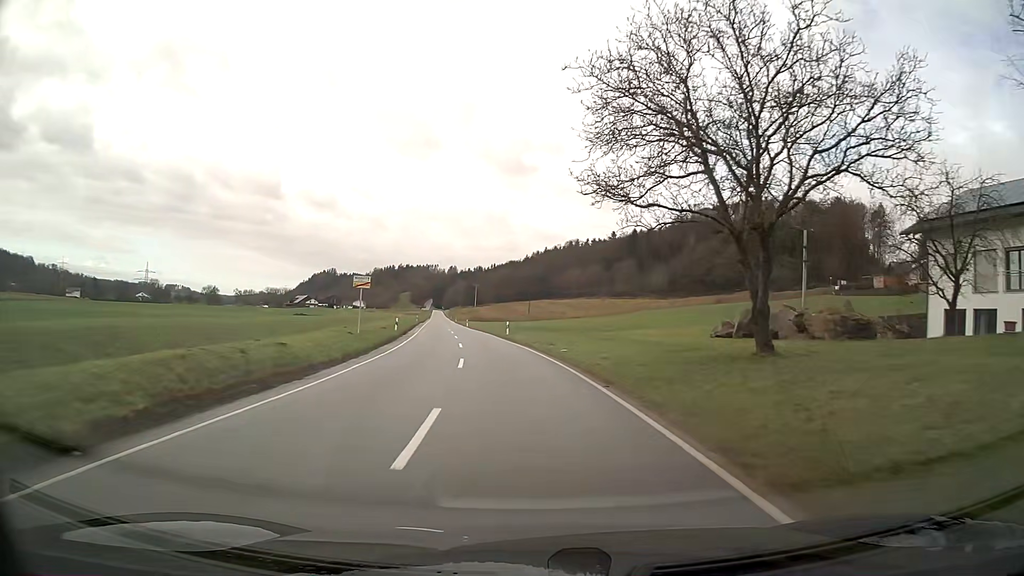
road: secondary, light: Day
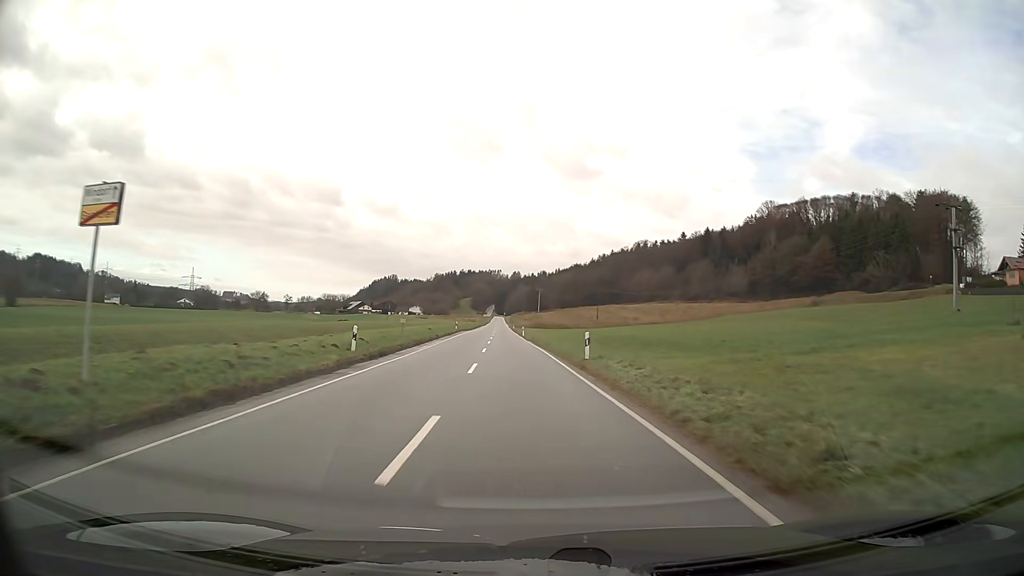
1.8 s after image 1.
(-1.2, +24.7) m; -5°
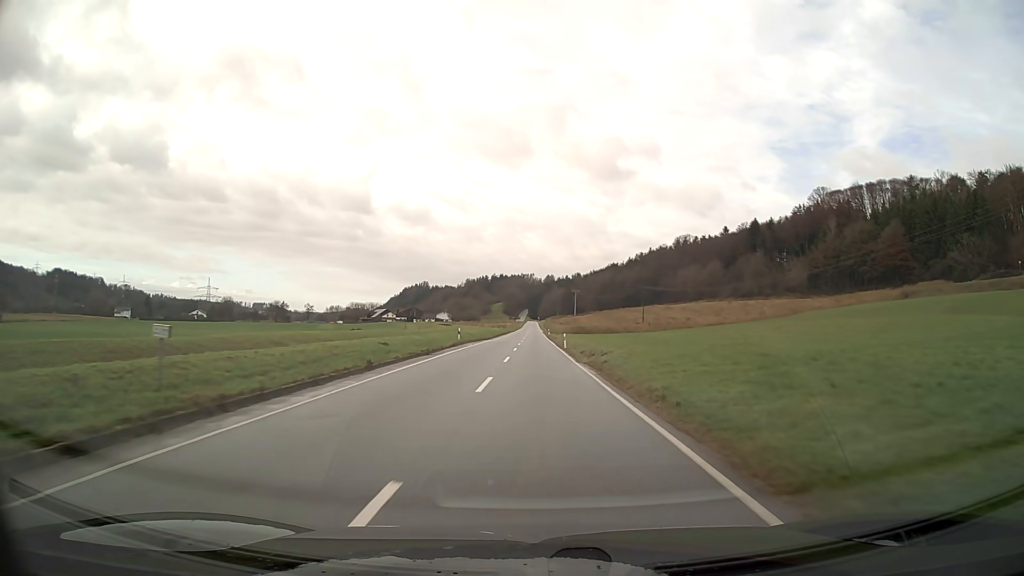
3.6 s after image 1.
(-0.7, +28.4) m; -3°
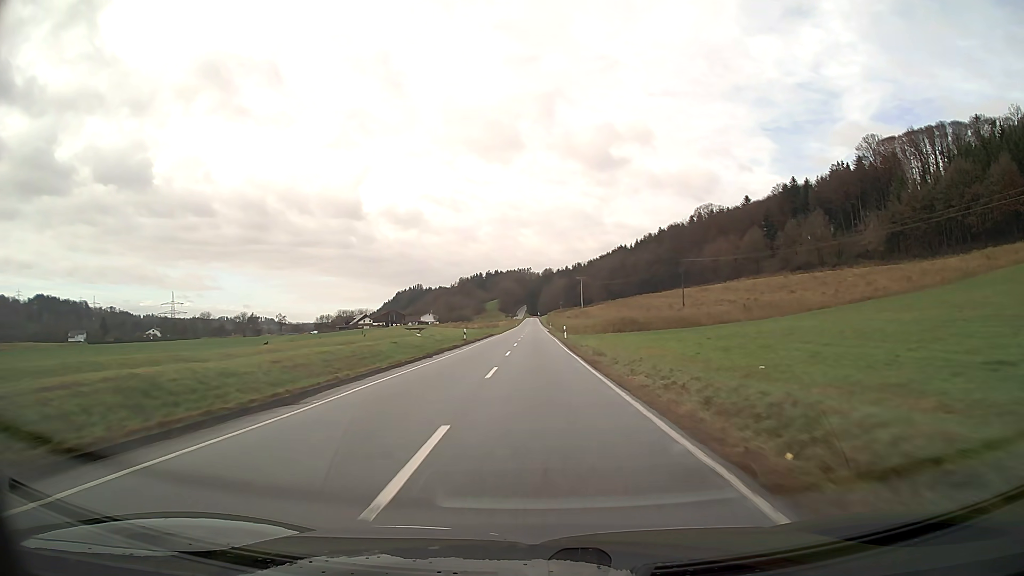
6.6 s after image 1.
(+0.1, +57.7) m; 0°
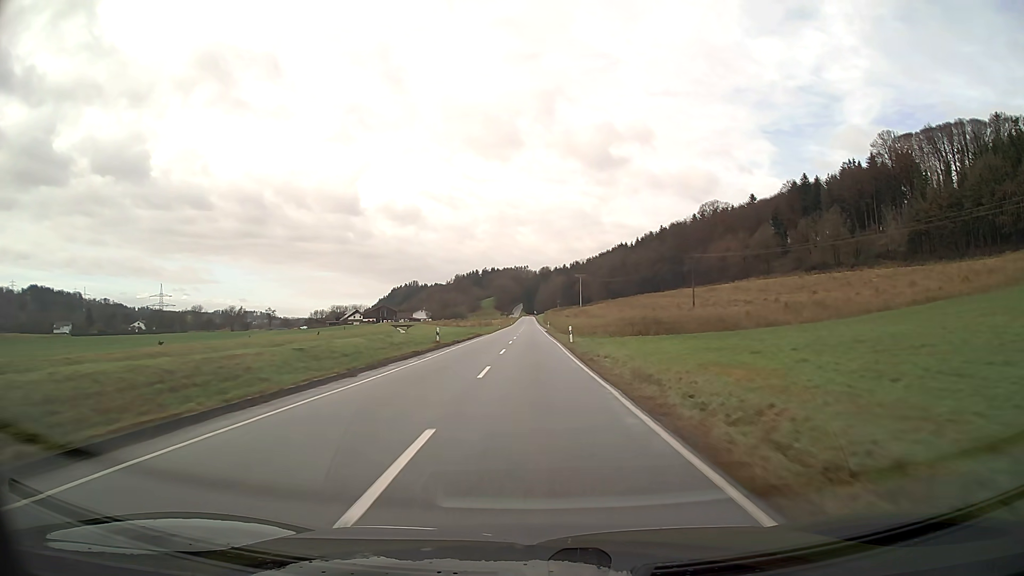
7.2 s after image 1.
(0.0, +12.8) m; 0°
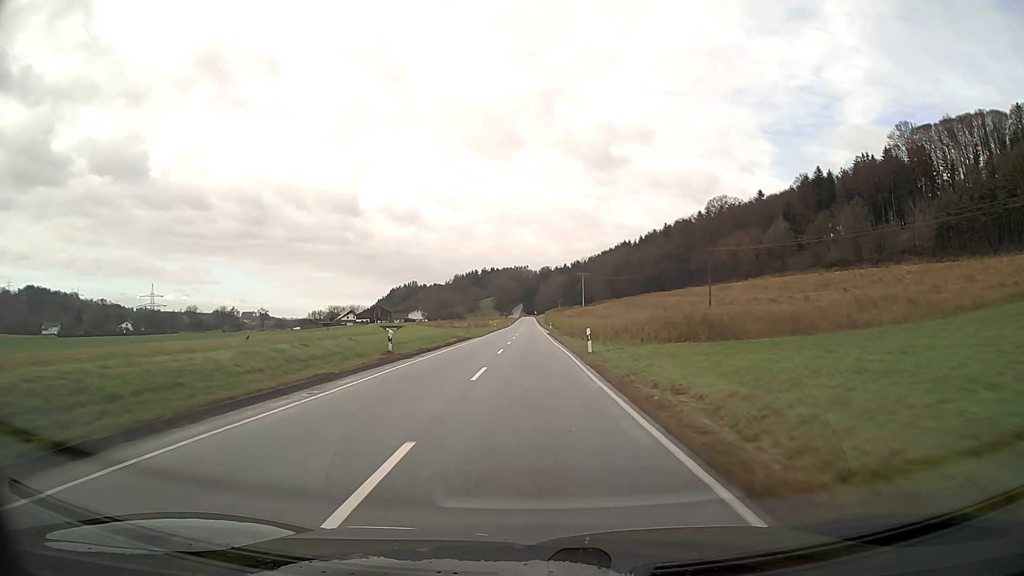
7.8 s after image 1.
(0.0, +13.0) m; 0°
